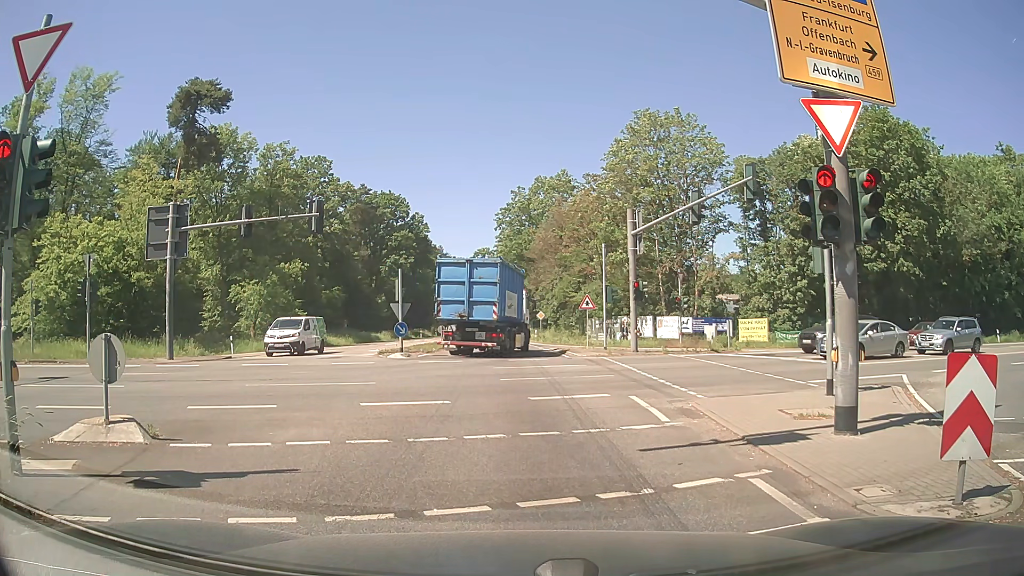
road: secondary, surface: asphalt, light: Day
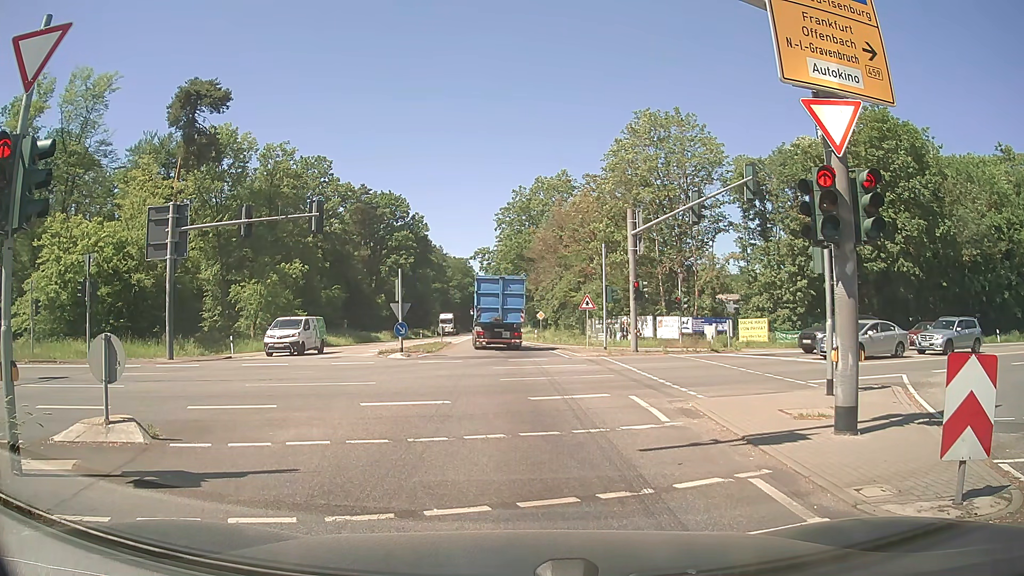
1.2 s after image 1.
(0.0, 0.0) m; 0°
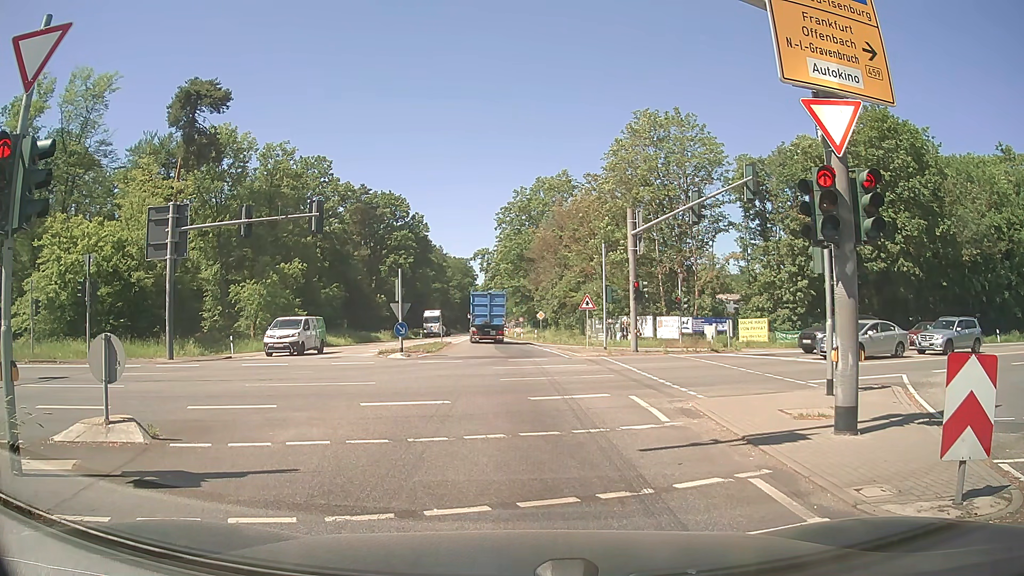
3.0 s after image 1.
(0.0, 0.0) m; 0°
